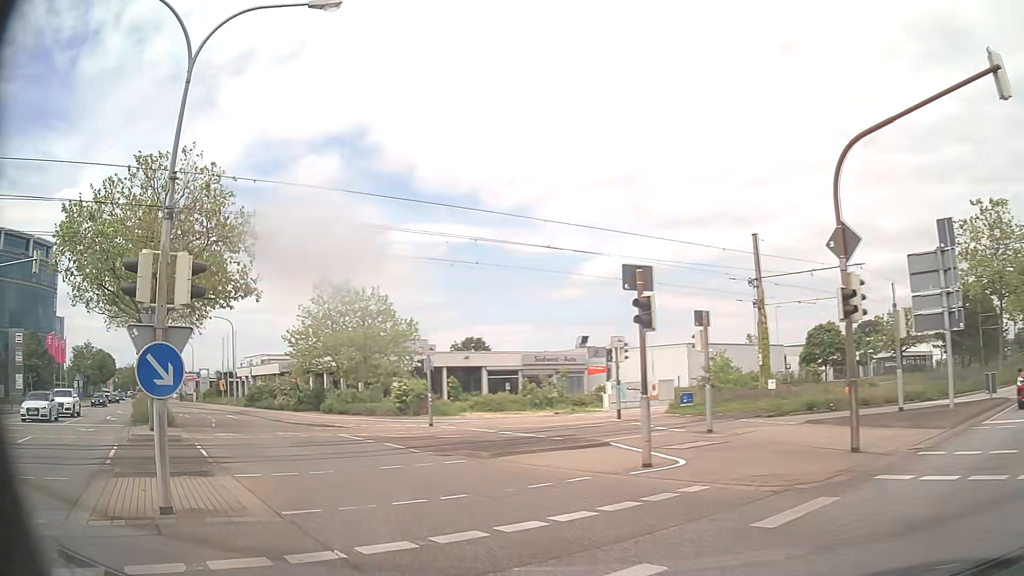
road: tertiary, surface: asphalt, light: Day
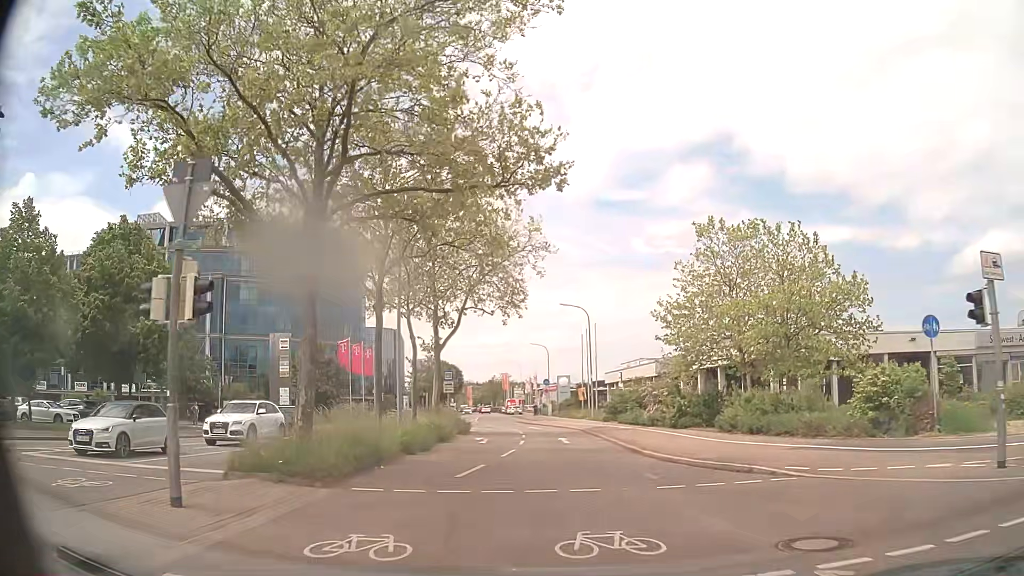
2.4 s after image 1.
(-6.2, +16.8) m; -32°
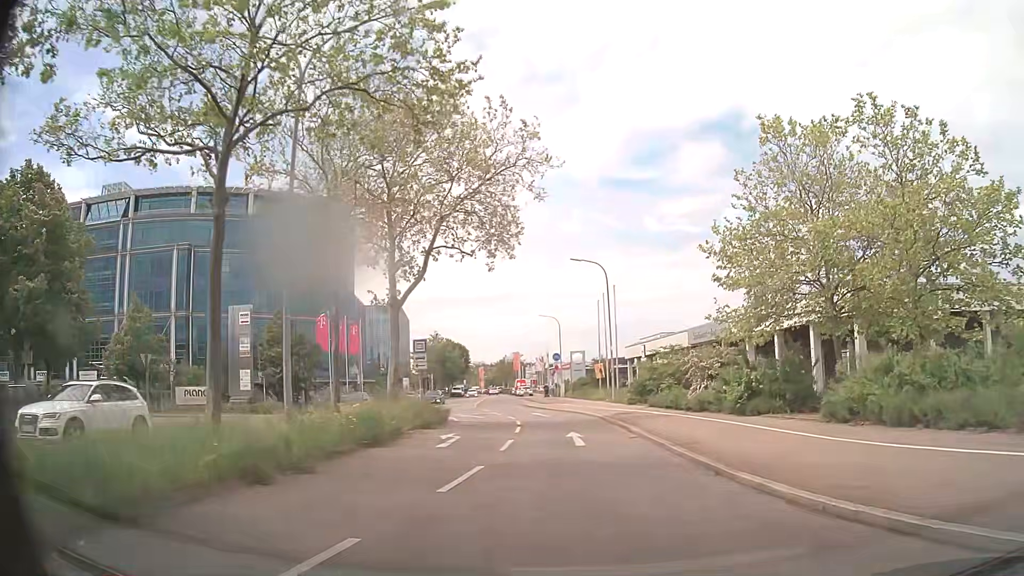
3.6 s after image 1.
(-0.3, +10.3) m; -2°
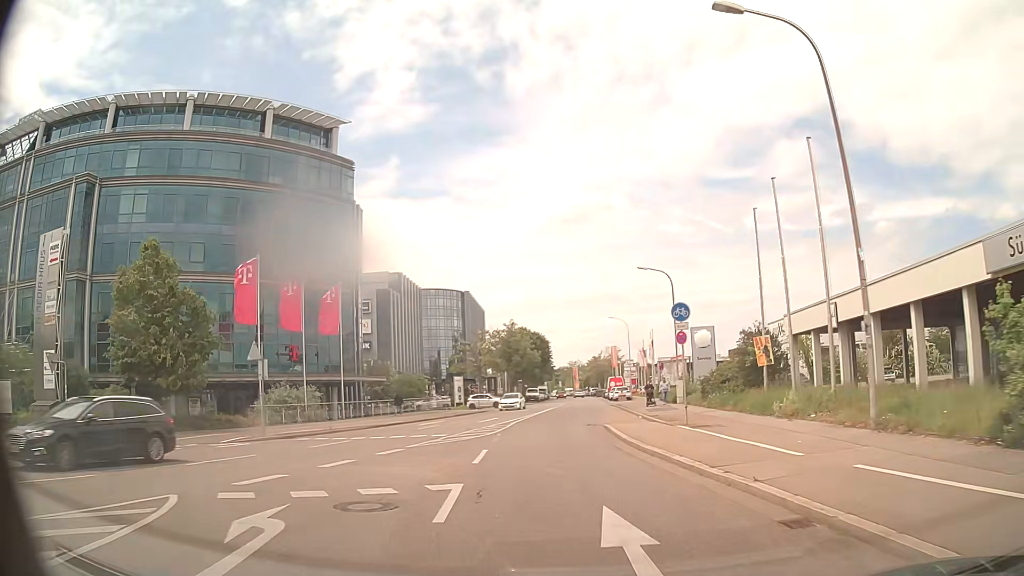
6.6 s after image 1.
(-1.9, +29.4) m; -9°
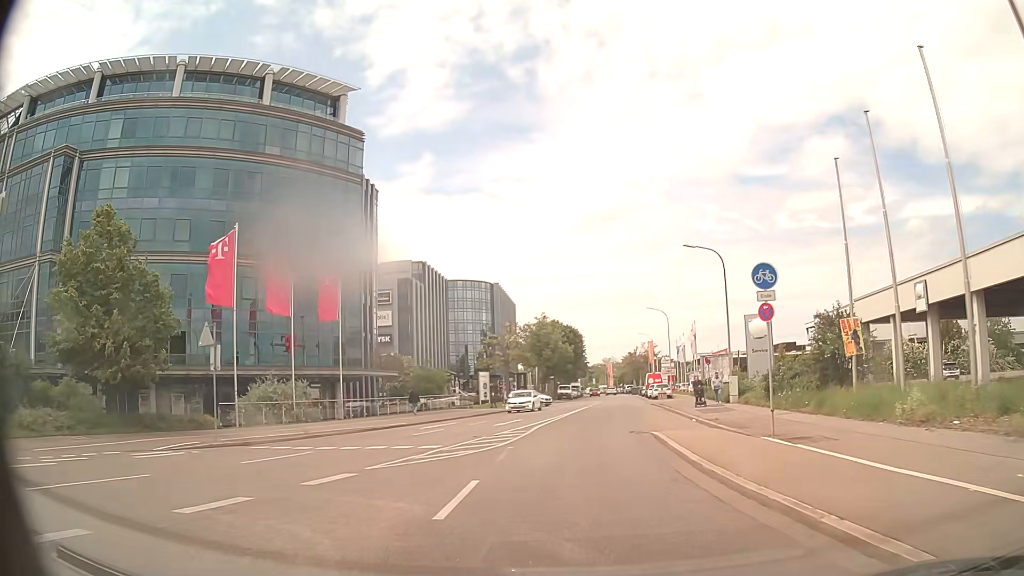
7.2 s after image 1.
(-0.2, +6.1) m; -3°
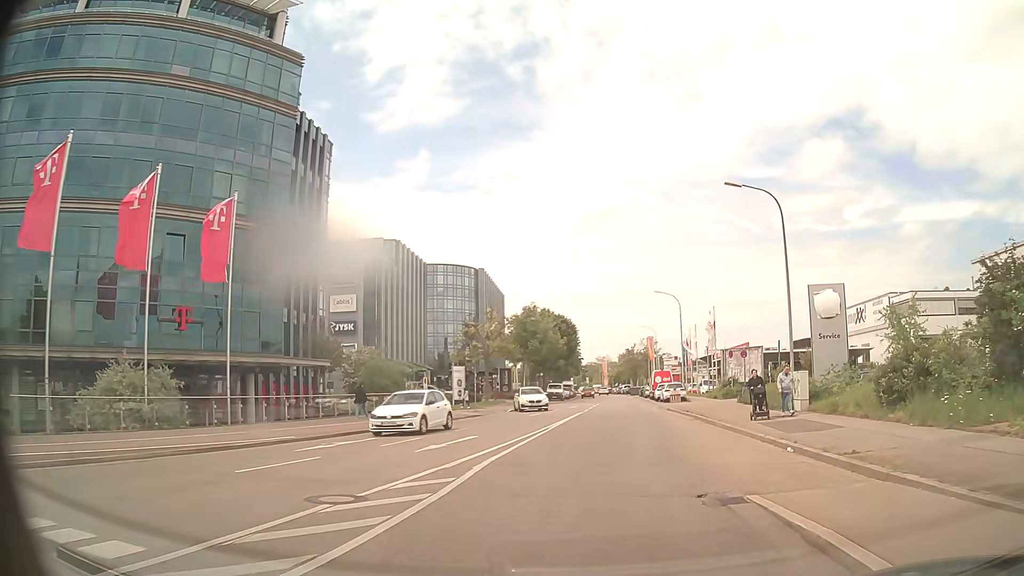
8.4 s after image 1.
(0.0, +12.1) m; 0°
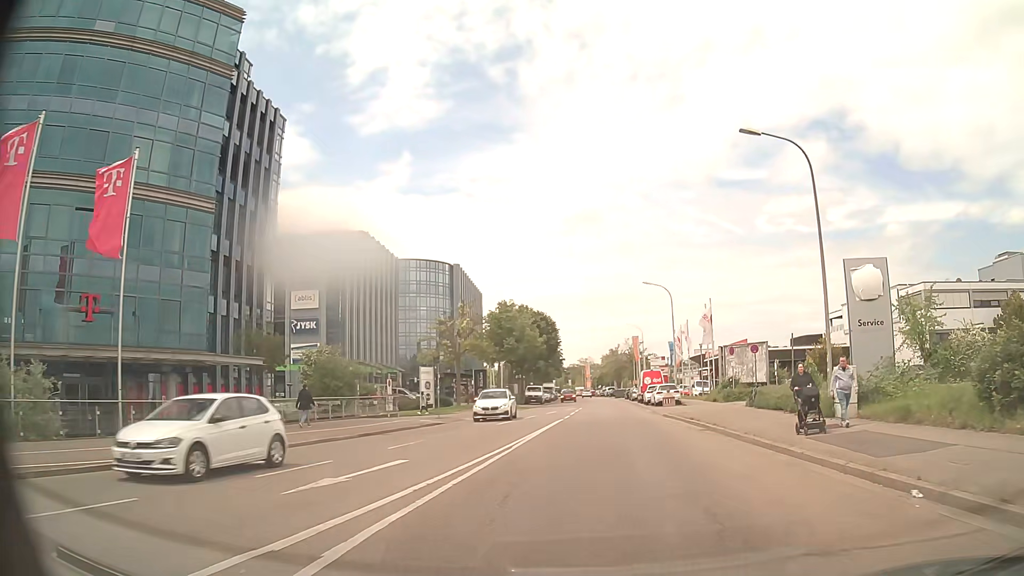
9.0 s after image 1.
(+0.1, +5.9) m; +2°
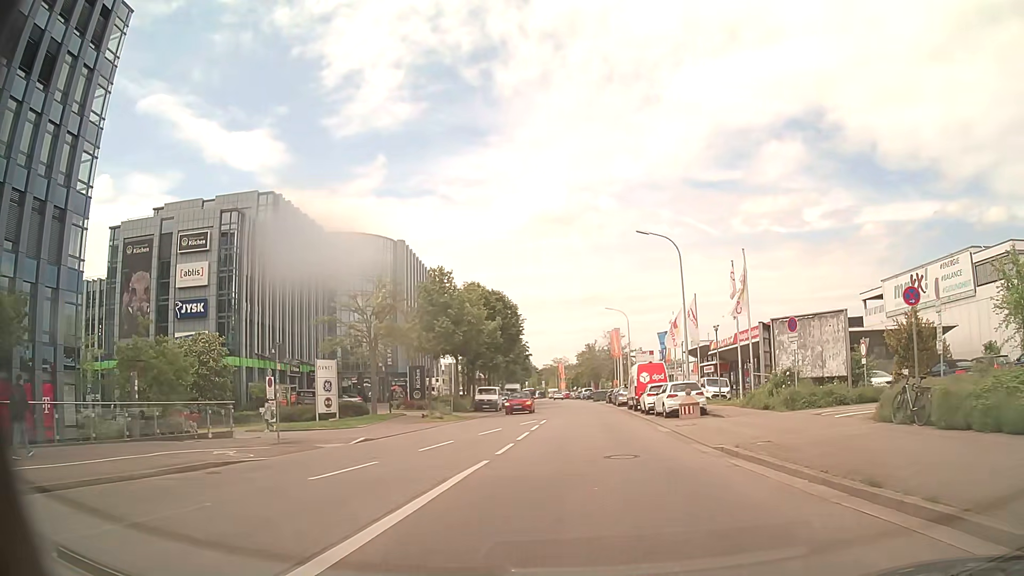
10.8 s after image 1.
(+0.3, +17.5) m; +2°
